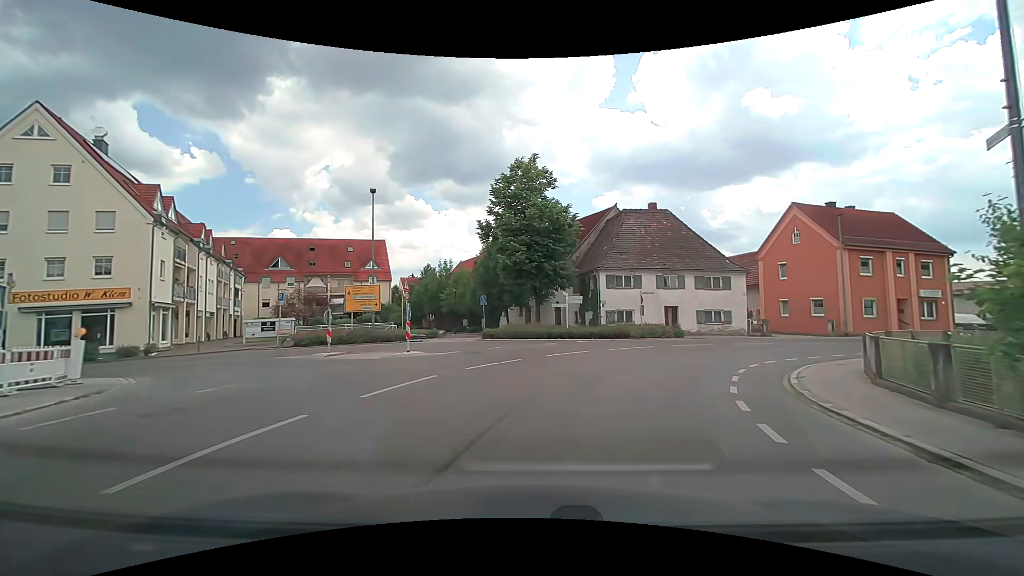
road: tertiary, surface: asphalt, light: Day
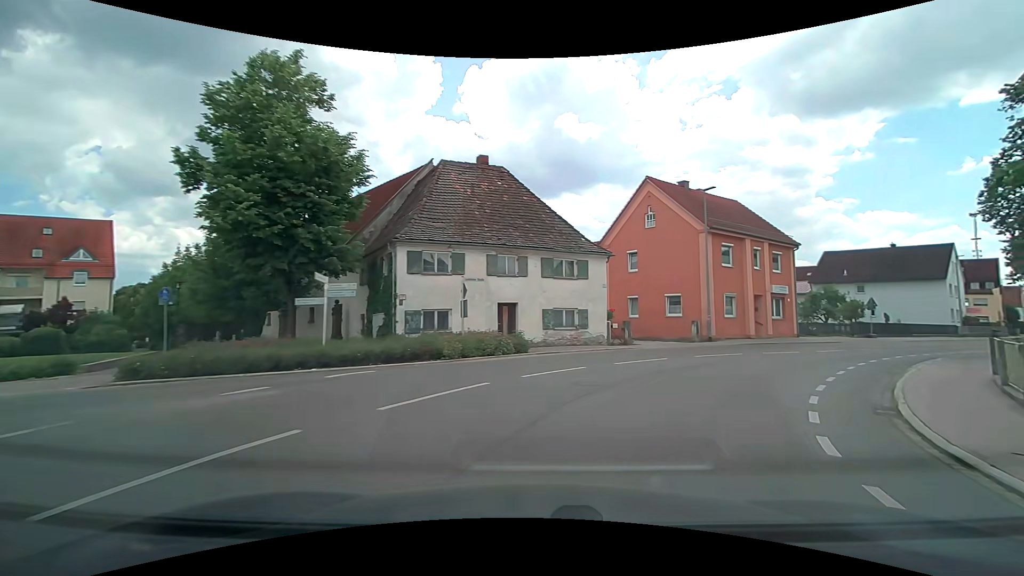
(+1.9, +12.9) m; +20°
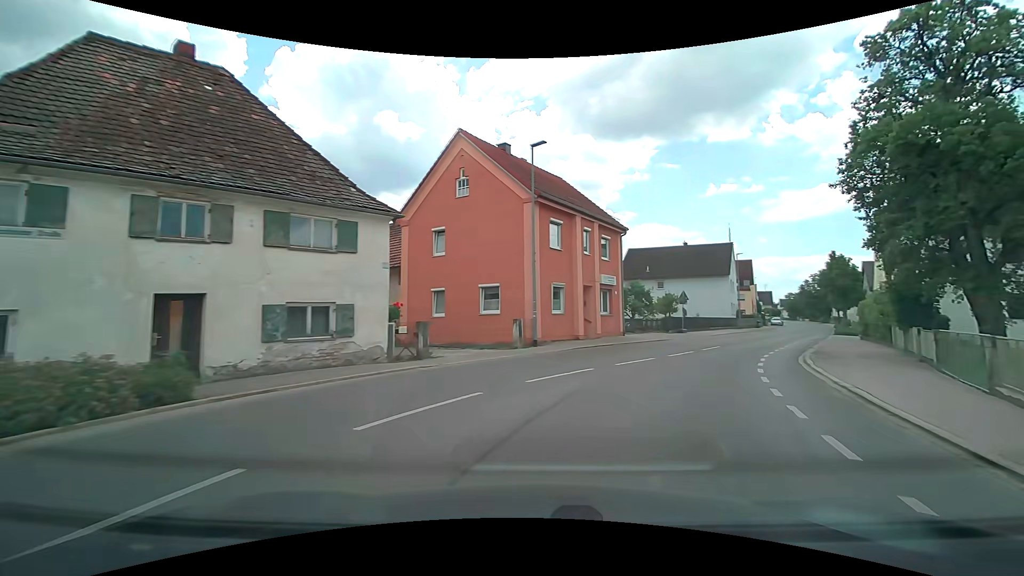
(+1.6, +9.0) m; +19°
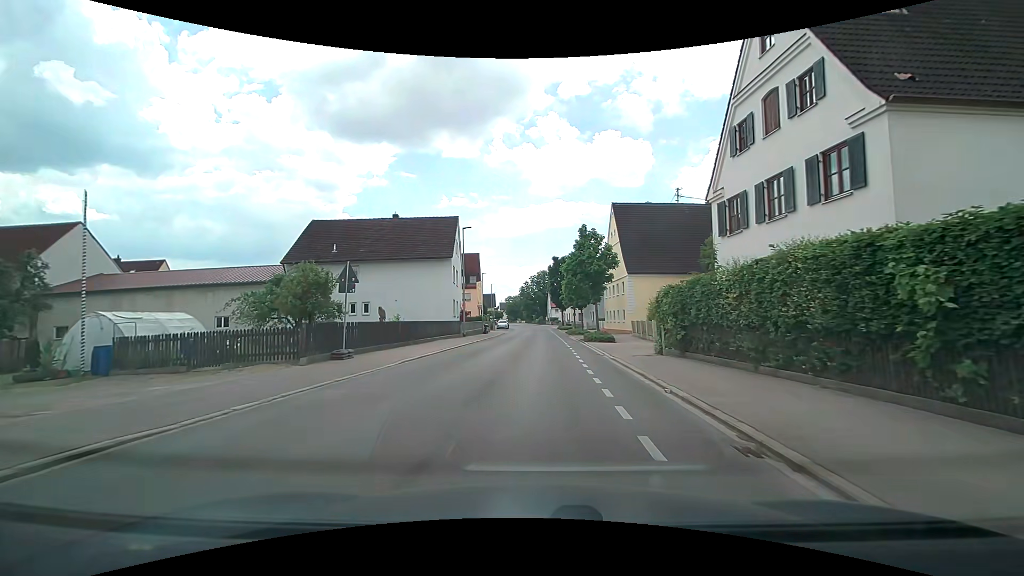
(+8.4, +21.7) m; +31°
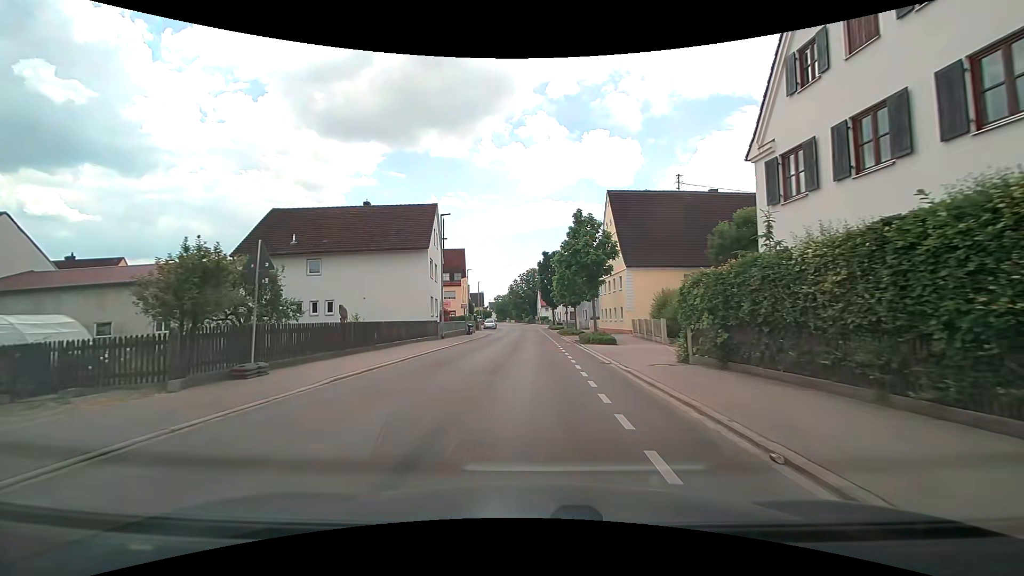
(+0.1, +4.8) m; +2°
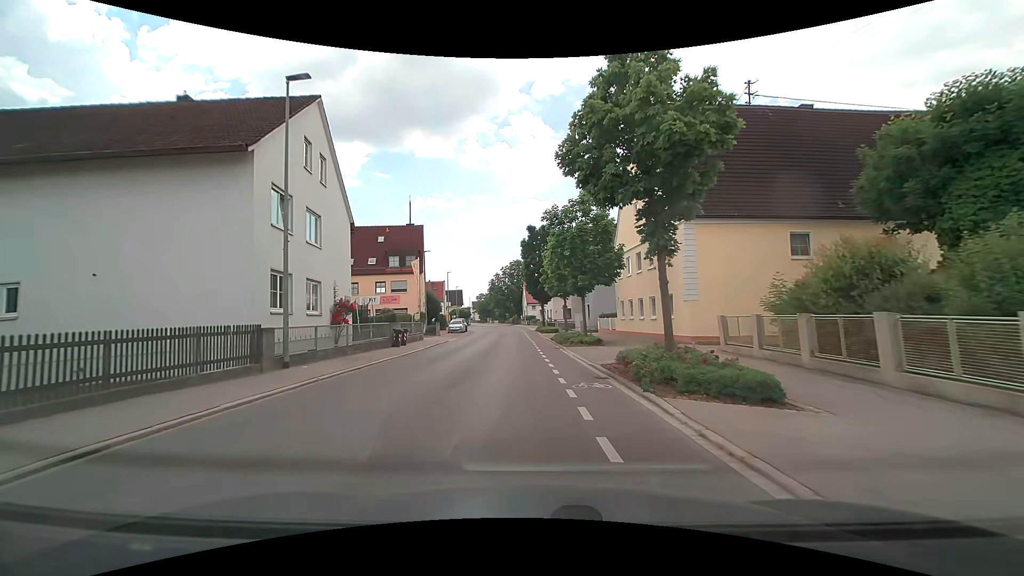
(0.0, +20.1) m; 0°
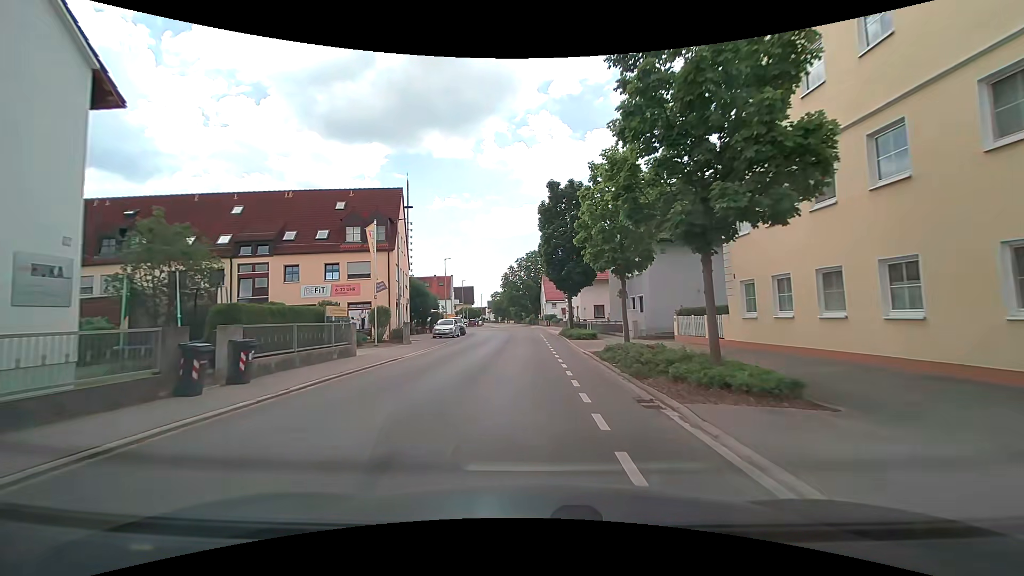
(-0.3, +17.1) m; -2°
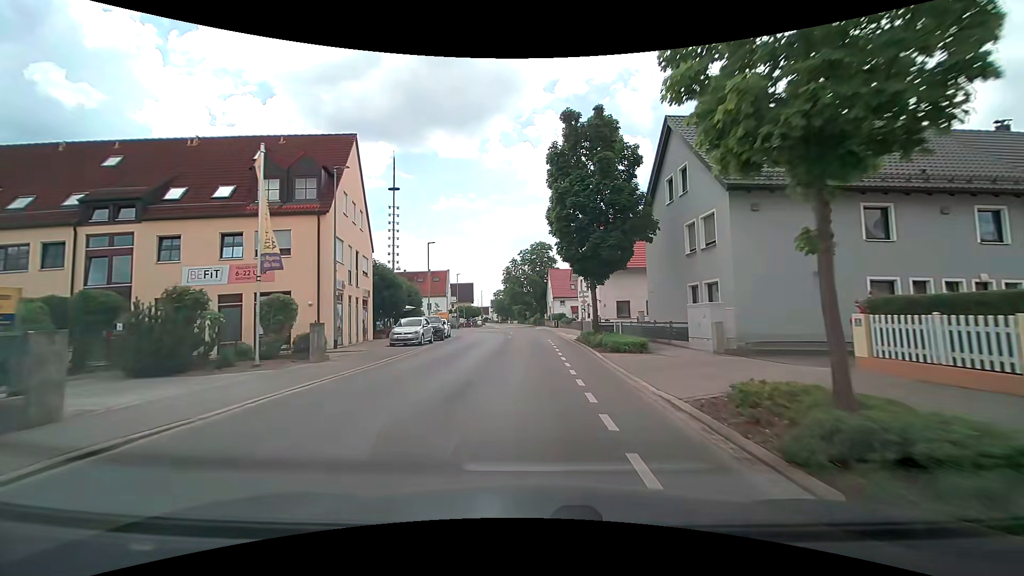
(-0.1, +12.4) m; -1°
(0, +10) (0, +20) (0, +30) (0, +40) (-1, +50) (-3, +60) (-3, +70) (-3, +80) (-3, +90) (-4, +100) m
